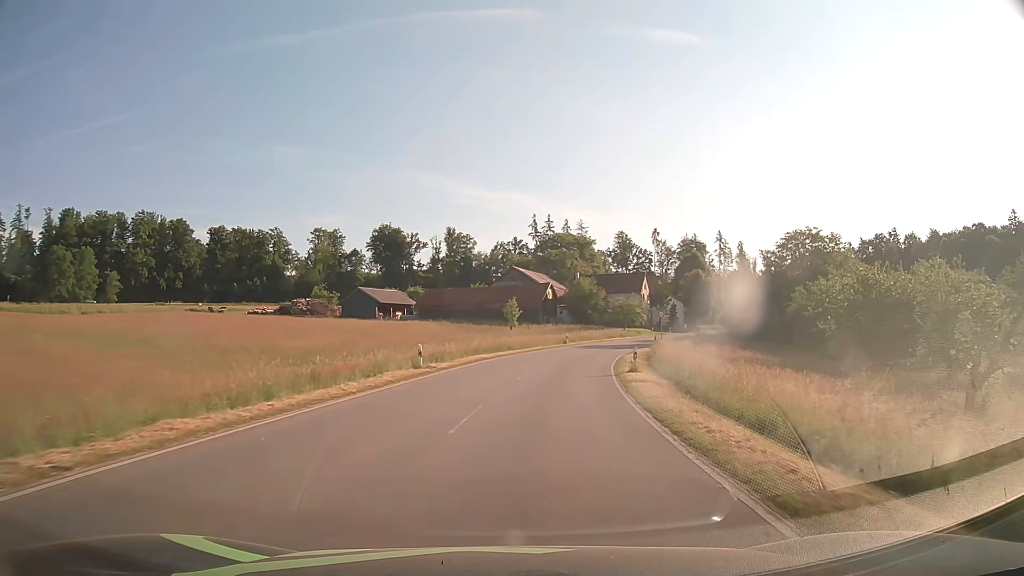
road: tertiary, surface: asphalt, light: Day
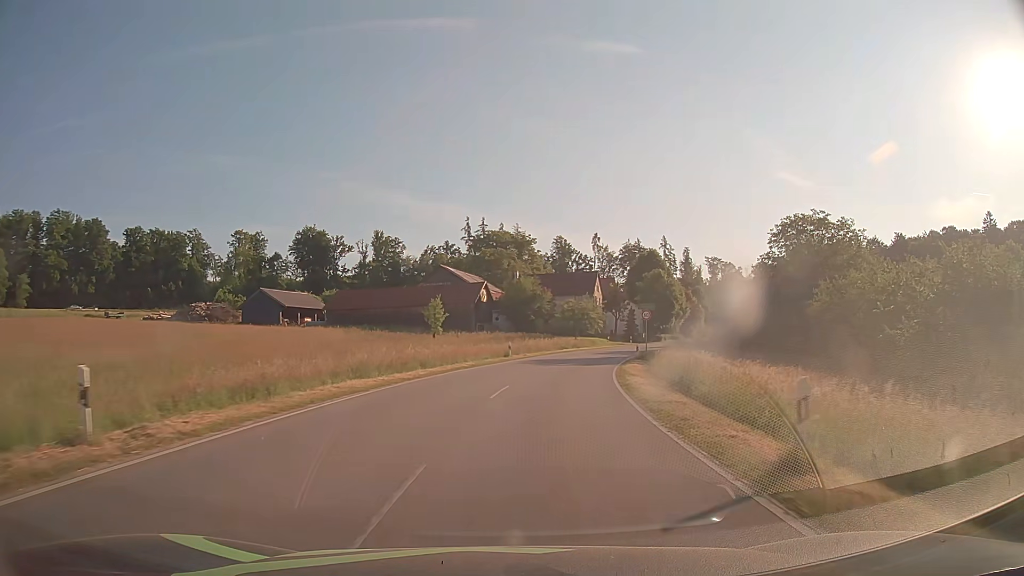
(+0.9, +18.2) m; +6°
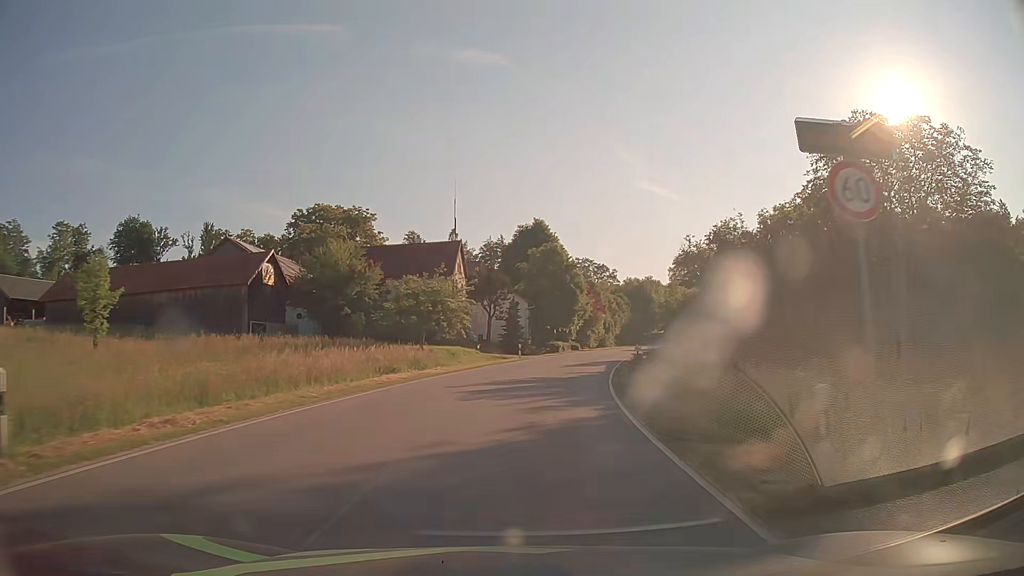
(+4.0, +35.9) m; +12°
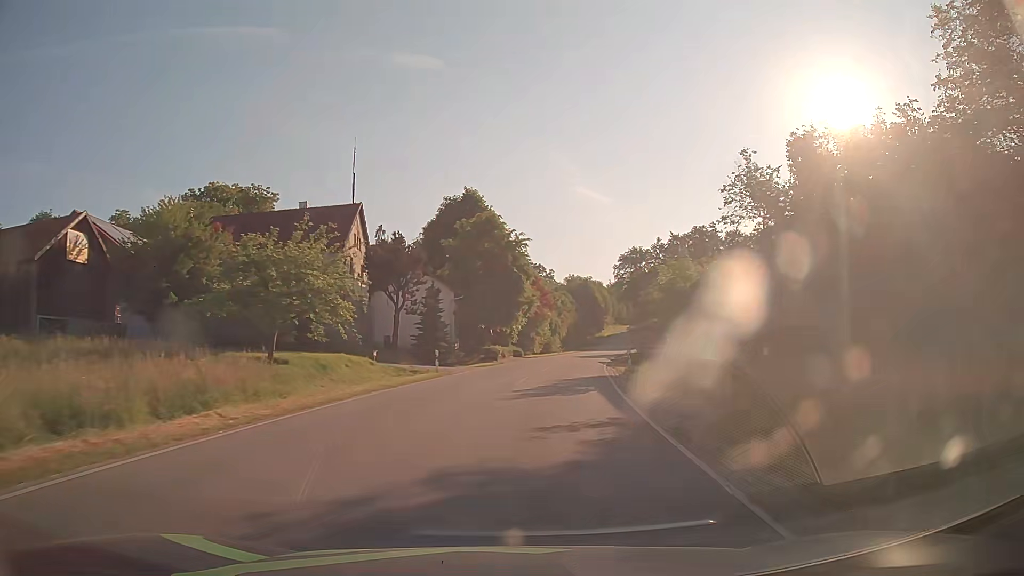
(+0.9, +18.1) m; +6°
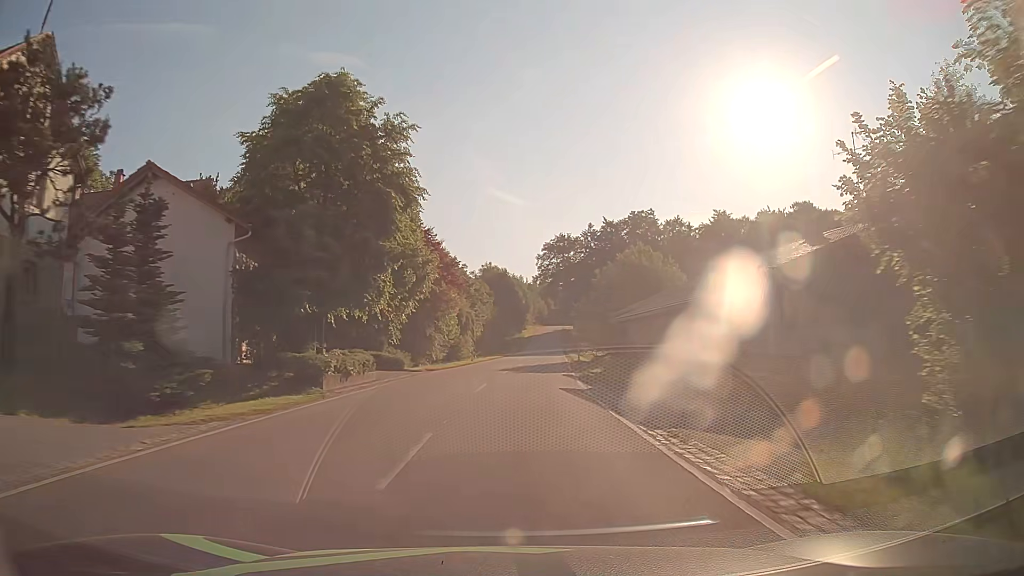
(+1.9, +27.0) m; +7°
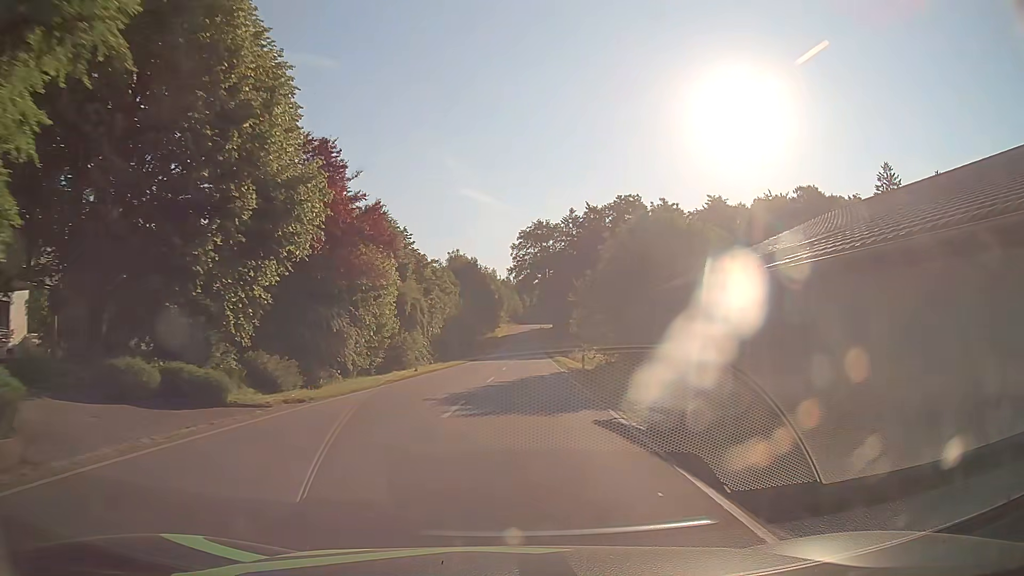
(+0.5, +18.1) m; +2°
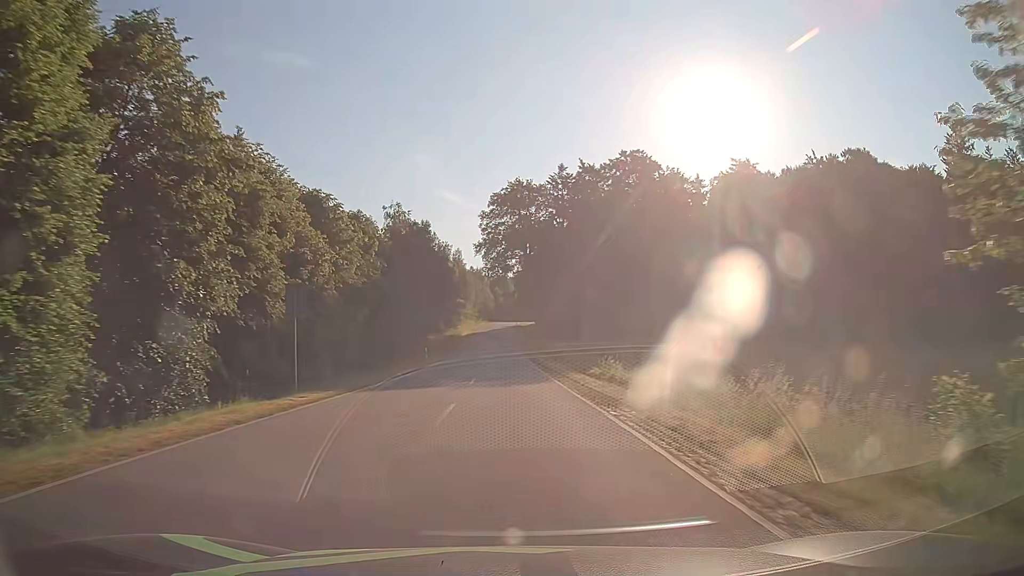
(+0.9, +36.5) m; +3°
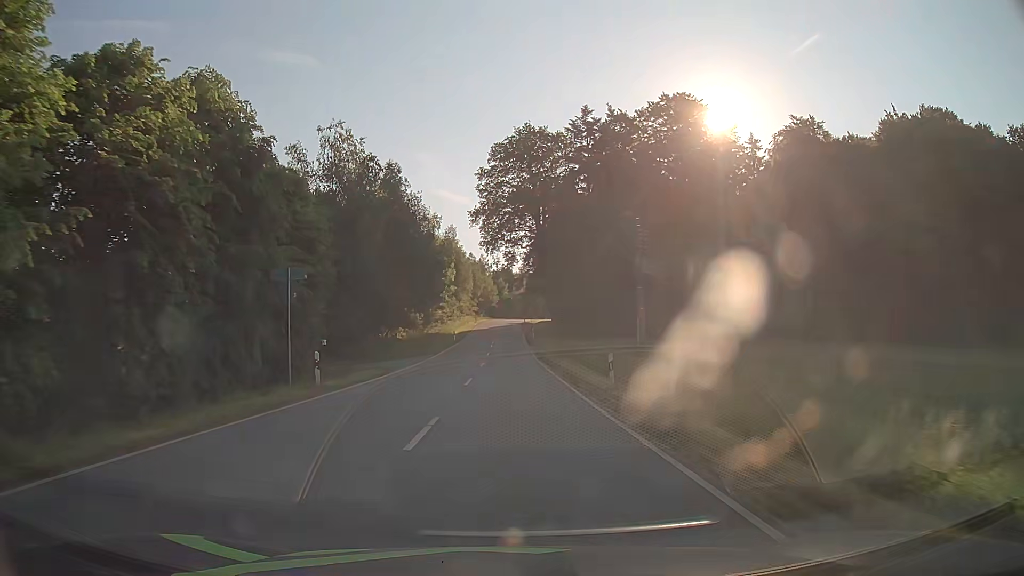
(-0.2, +27.5) m; -1°
(0, +10) (0, +20) (0, +30) (0, +40) (0, +50) (0, +60) (0, +70) (0, +80) (0, +90) (0, +100) m
